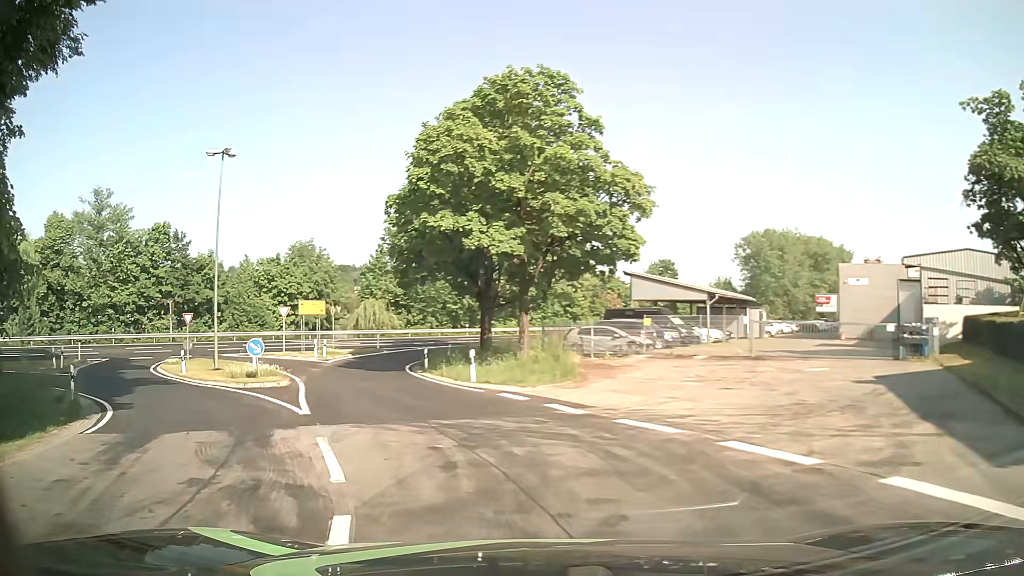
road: unclassified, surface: asphalt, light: Day
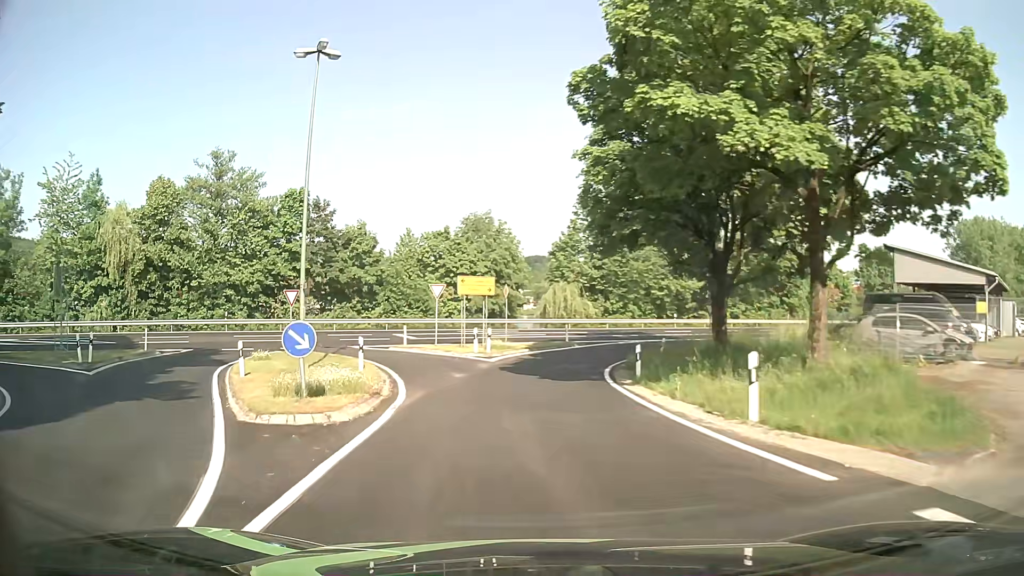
(-2.0, +11.7) m; -17°
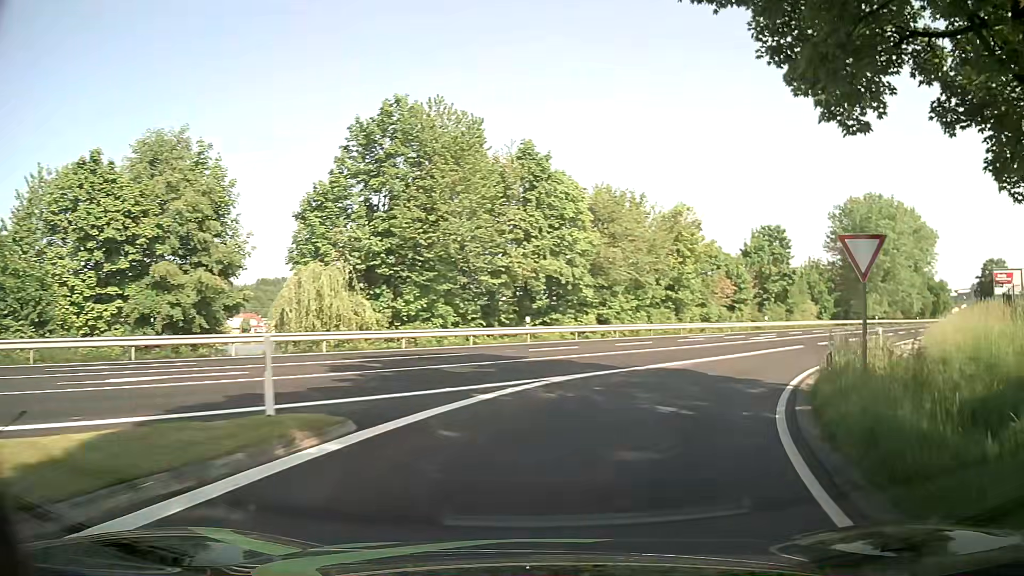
(+1.4, +30.7) m; +18°
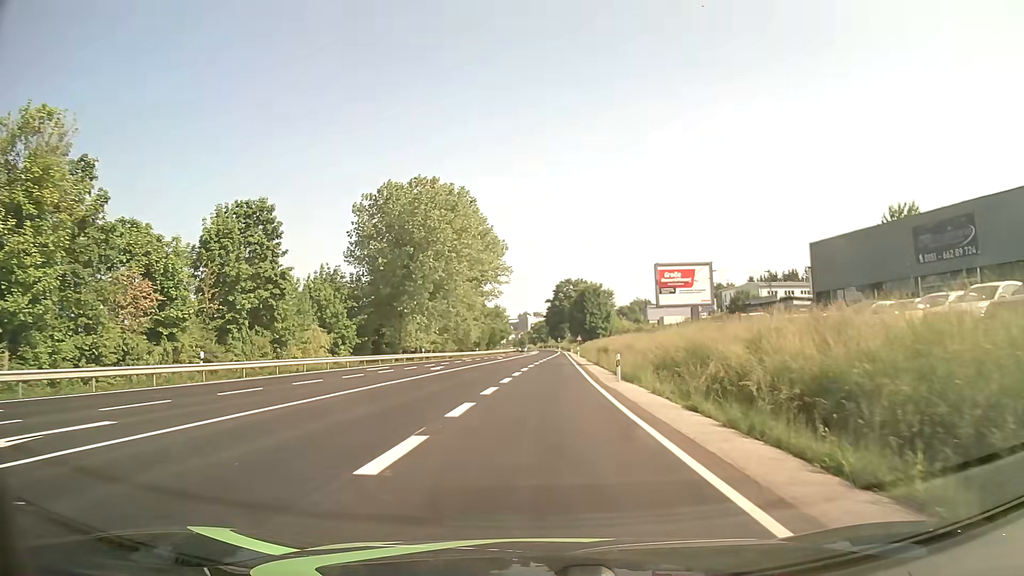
(+14.4, +30.1) m; +41°
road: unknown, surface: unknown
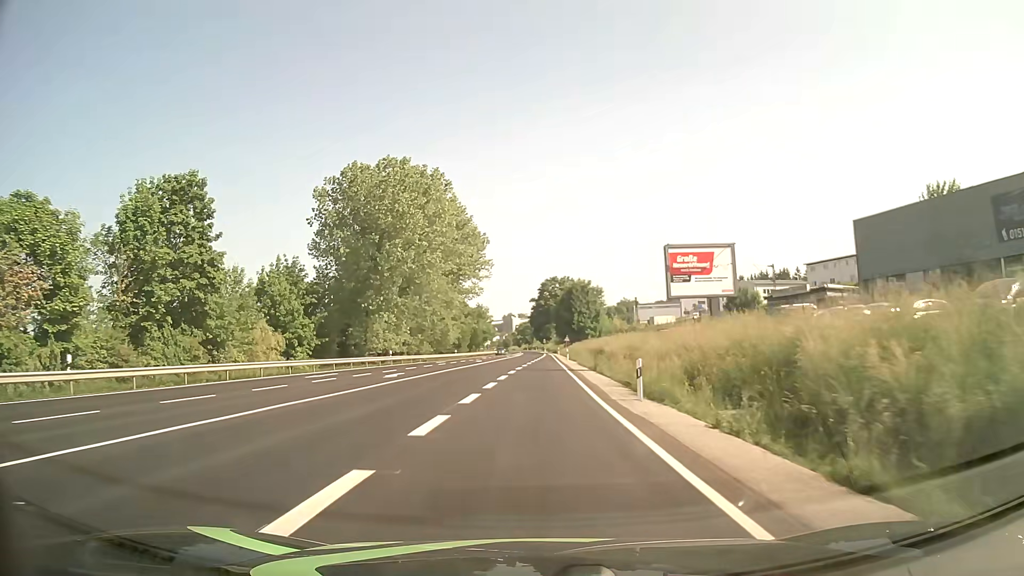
(+0.1, +9.2) m; +1°
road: primary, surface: asphalt
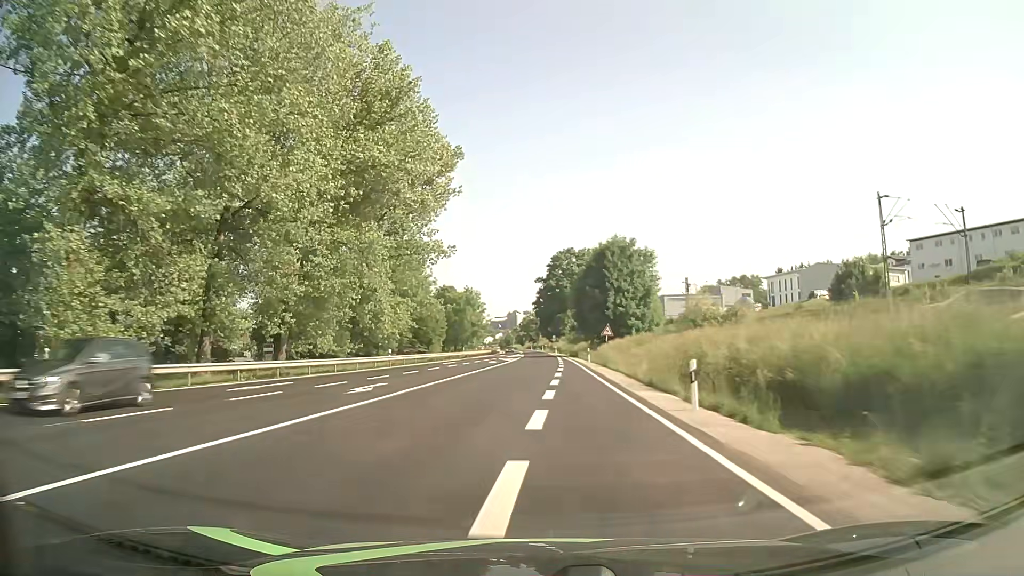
(-0.2, +49.1) m; -1°
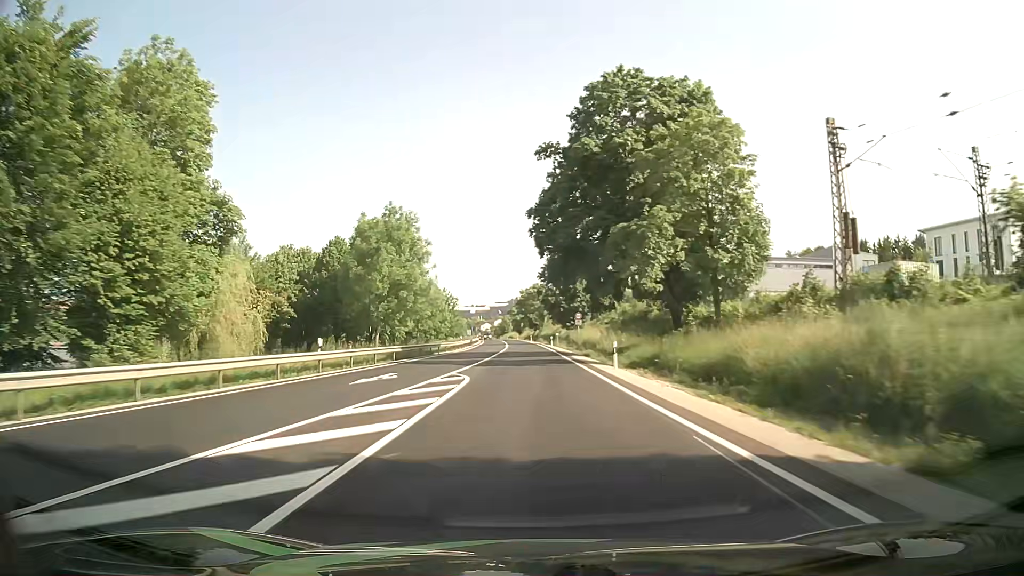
(+0.4, +77.9) m; 0°
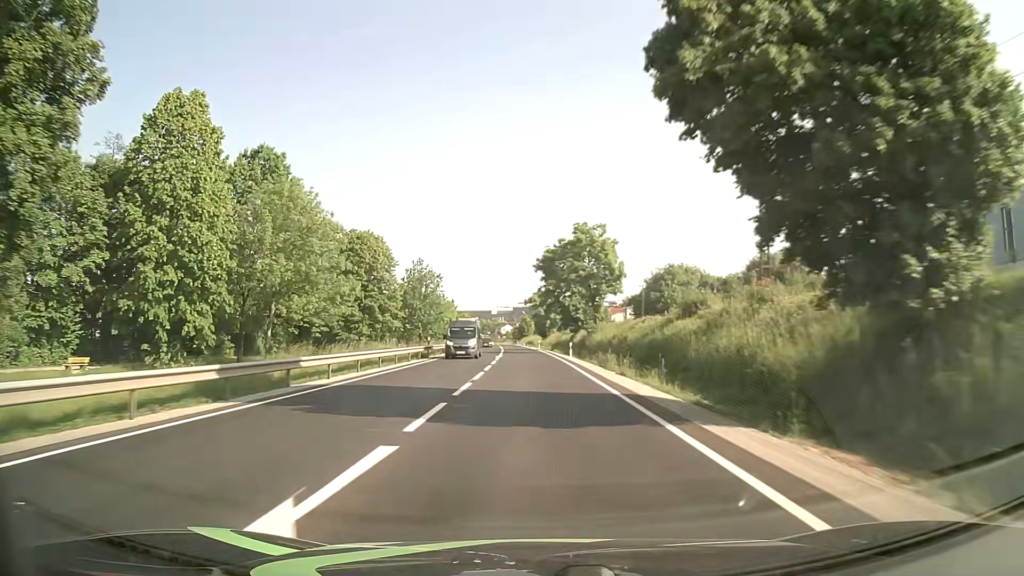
(-1.5, +75.5) m; -2°
(0, +10) (0, +20) (0, +30) (0, +40) (-1, +50) (-1, +60) (-1, +70) (-2, +80) (-2, +90) (-3, +100) m
